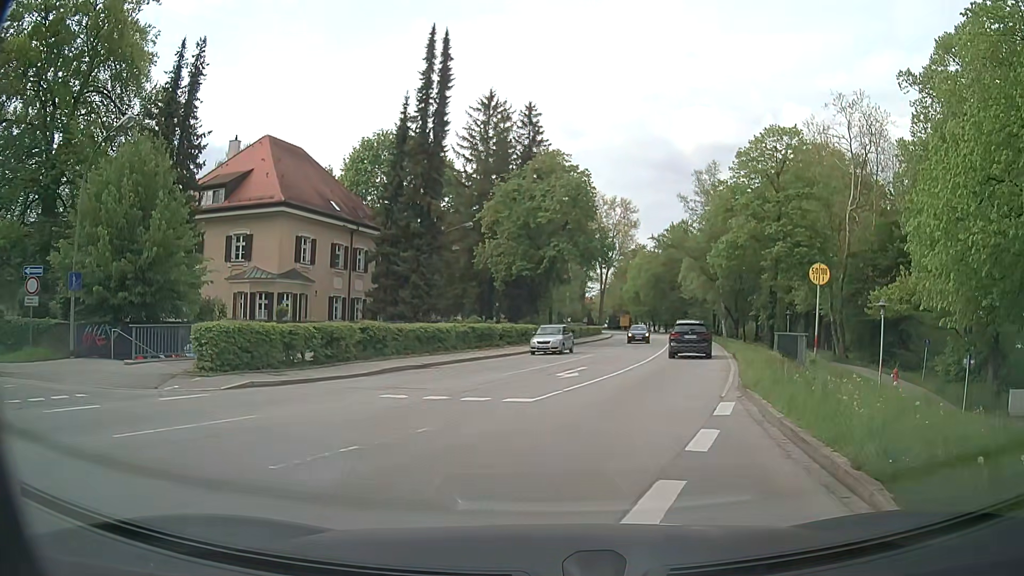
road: residential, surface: paved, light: Day
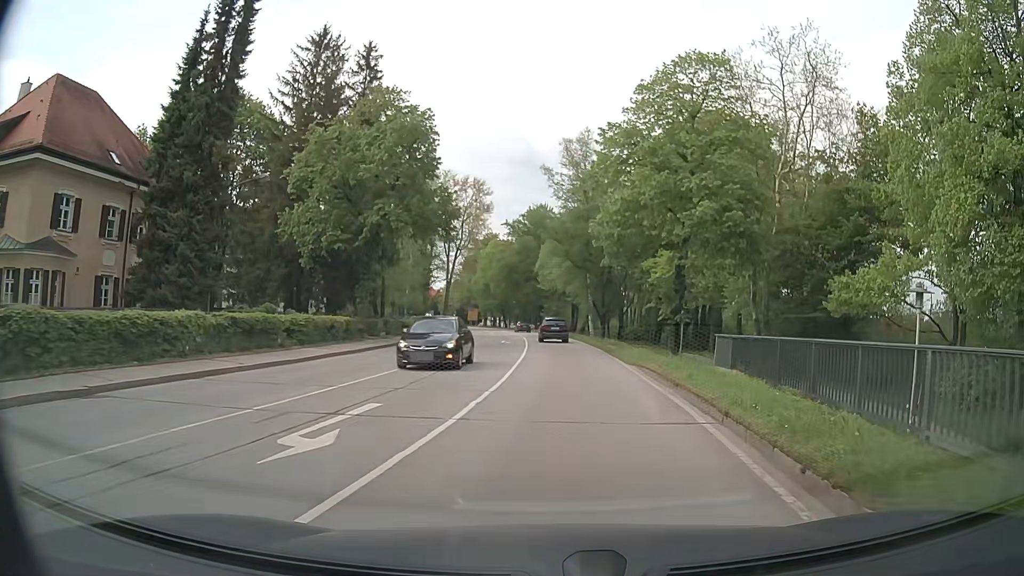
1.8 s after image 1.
(+1.2, +12.5) m; +13°
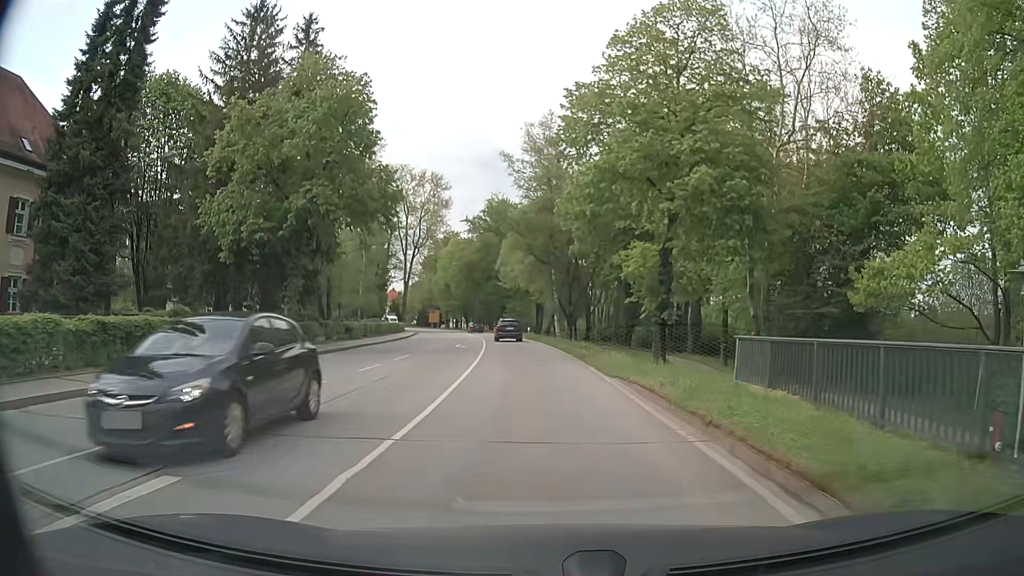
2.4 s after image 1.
(+0.2, +5.6) m; +3°
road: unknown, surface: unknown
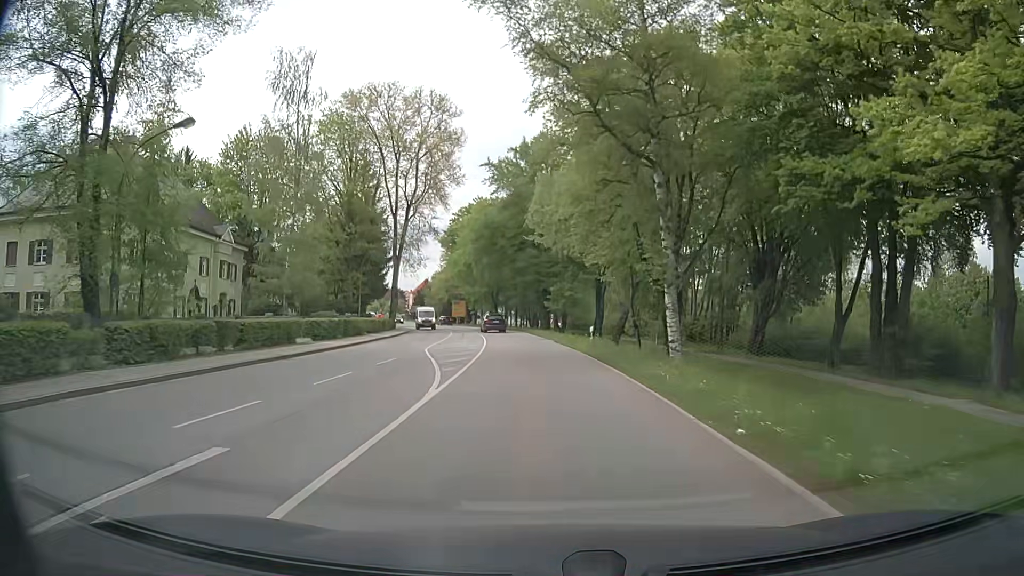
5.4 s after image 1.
(-1.3, +35.5) m; -4°
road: secondary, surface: asphalt
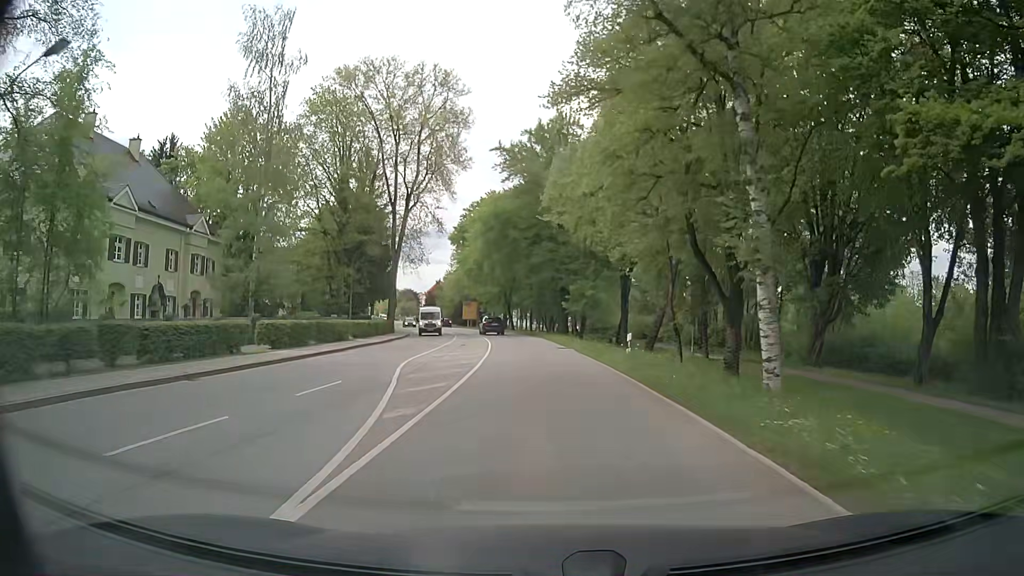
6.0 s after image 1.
(-0.2, +7.9) m; -1°
